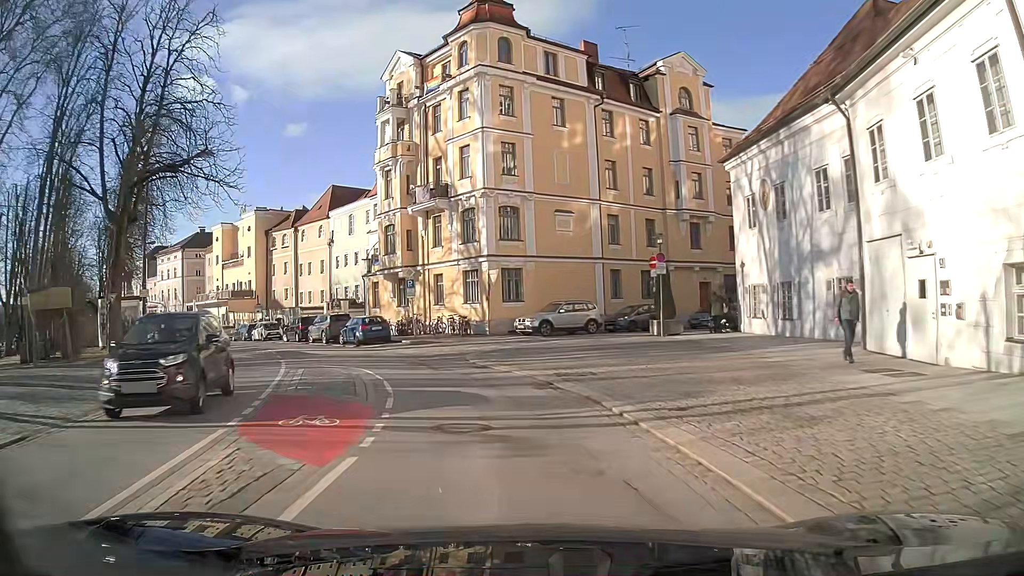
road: primary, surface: asphalt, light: Day
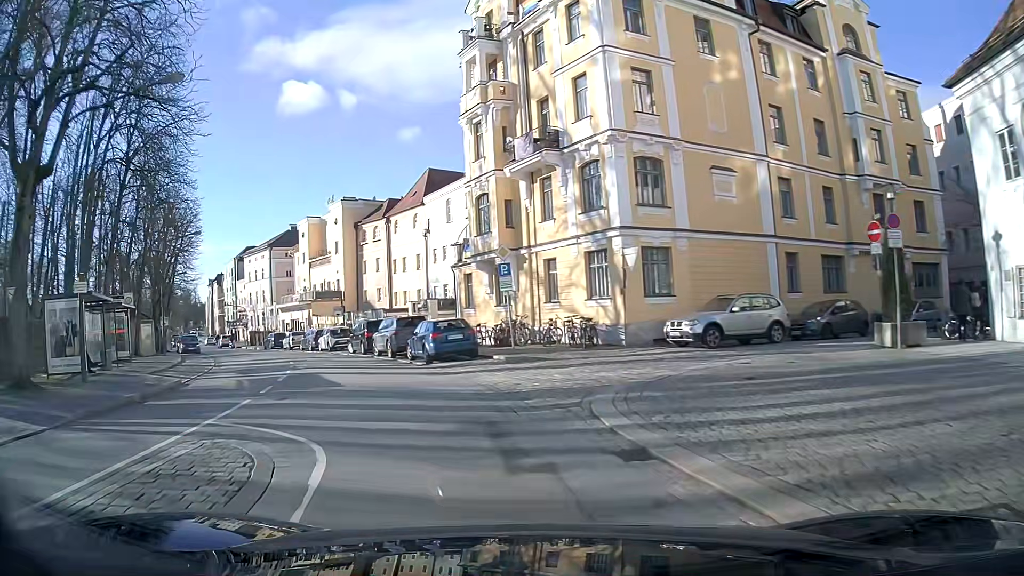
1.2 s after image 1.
(-1.0, +11.0) m; -12°
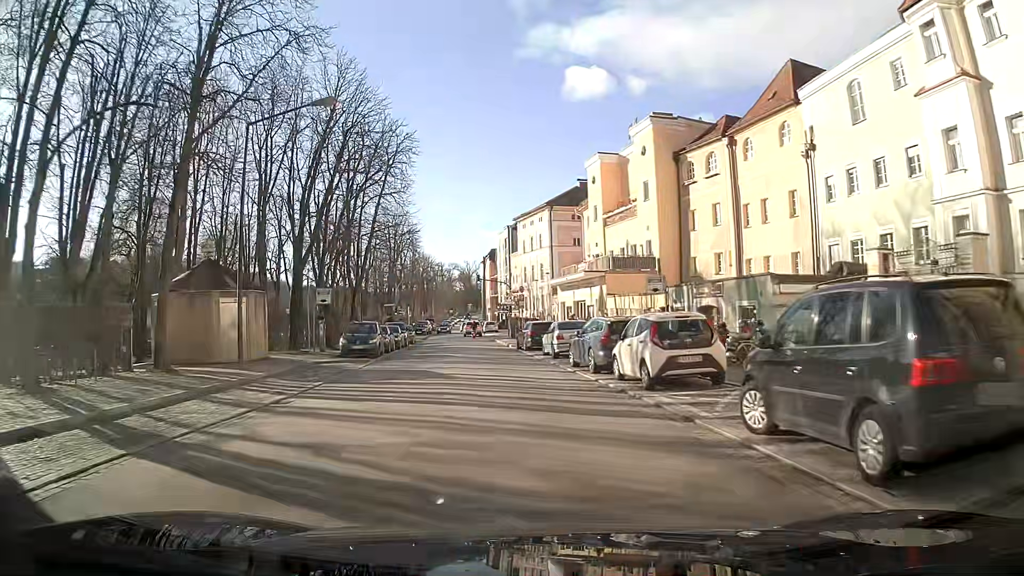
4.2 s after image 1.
(-6.8, +26.5) m; -22°
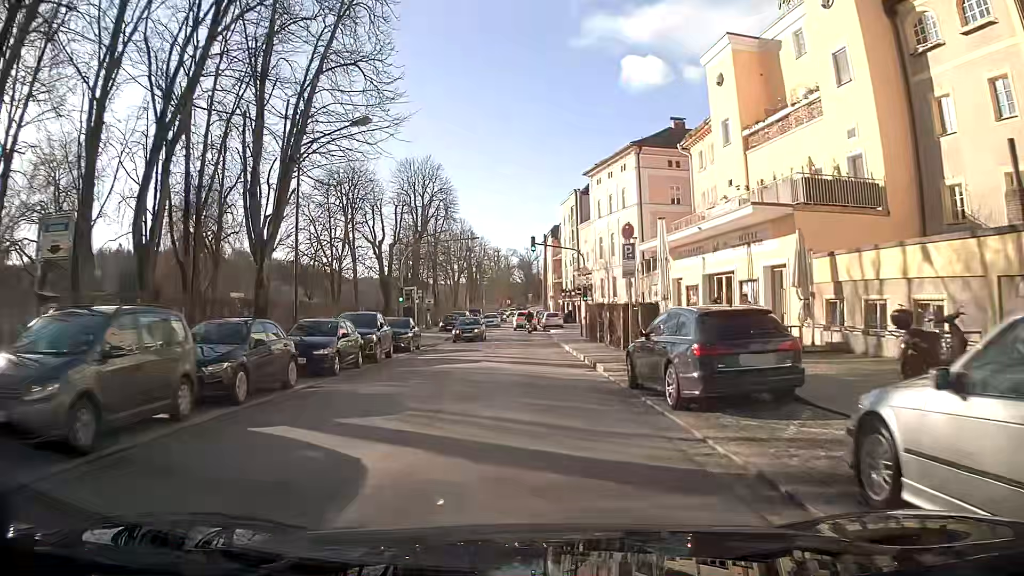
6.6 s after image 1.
(-1.2, +23.8) m; -5°
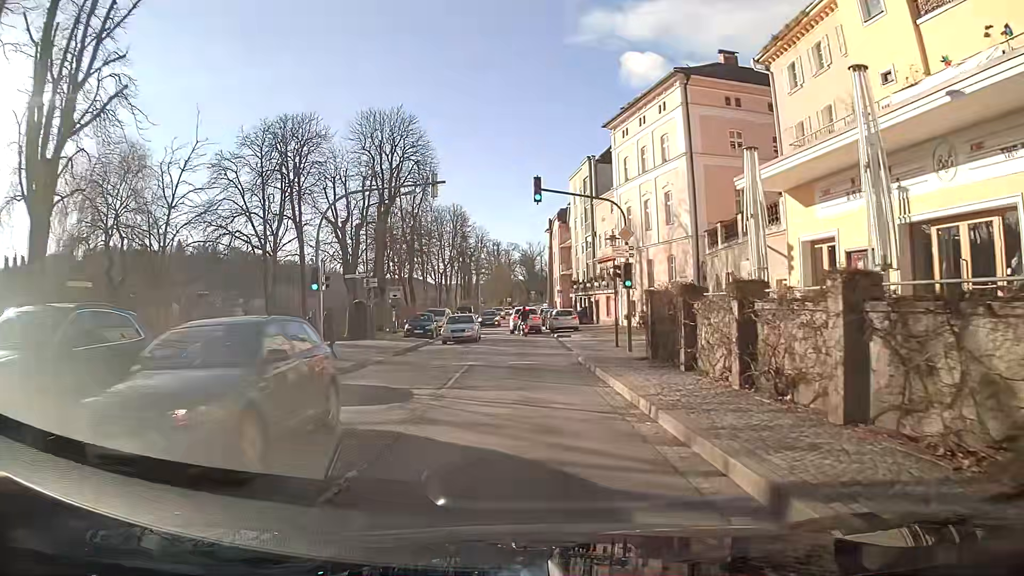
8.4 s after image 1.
(0.0, +16.3) m; 0°
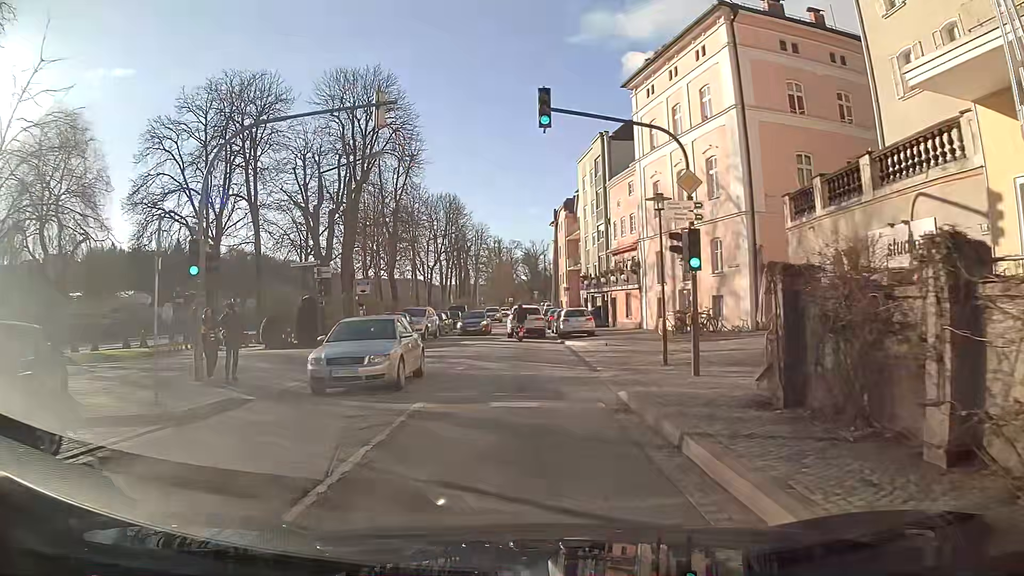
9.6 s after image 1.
(0.0, +9.0) m; -1°
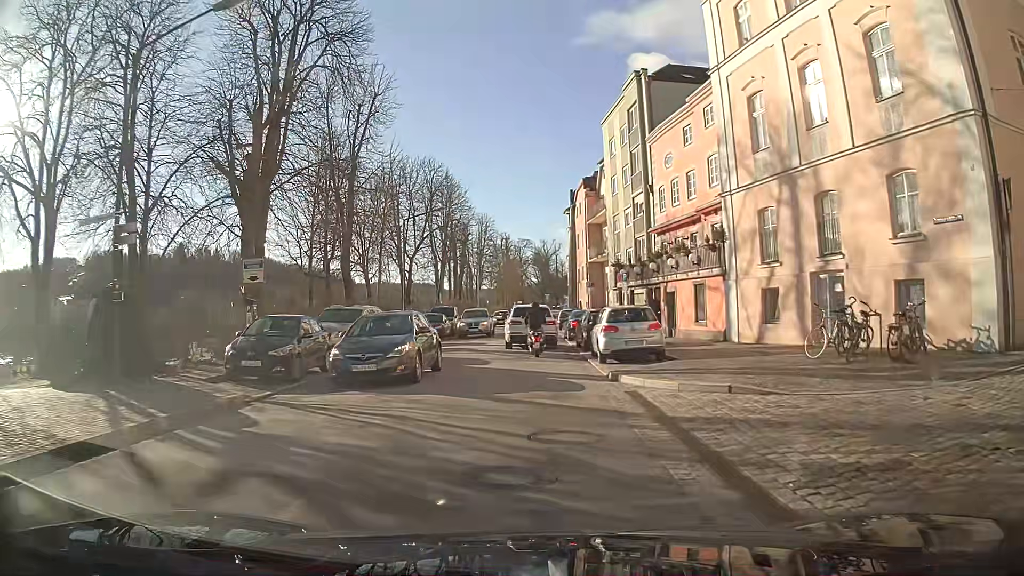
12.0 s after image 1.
(-0.1, +15.4) m; -1°
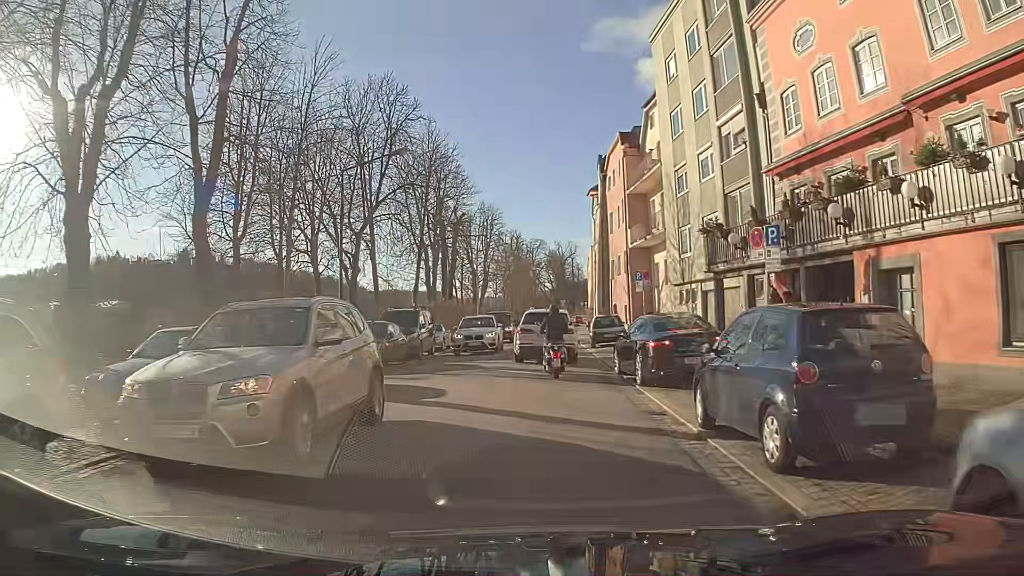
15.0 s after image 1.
(-0.2, +17.8) m; -1°
(0, +10) (0, +20) (+1, +30) (+1, +40) (+1, +50) (+2, +60) (+2, +70) (+3, +80) (+4, +90) (+4, +100) m
